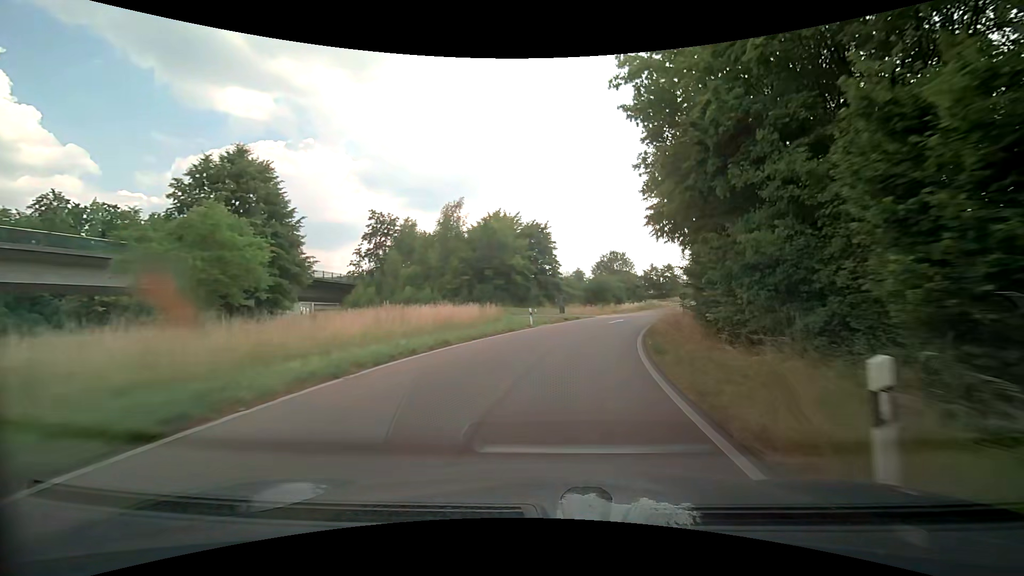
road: trunk_link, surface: asphalt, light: Day
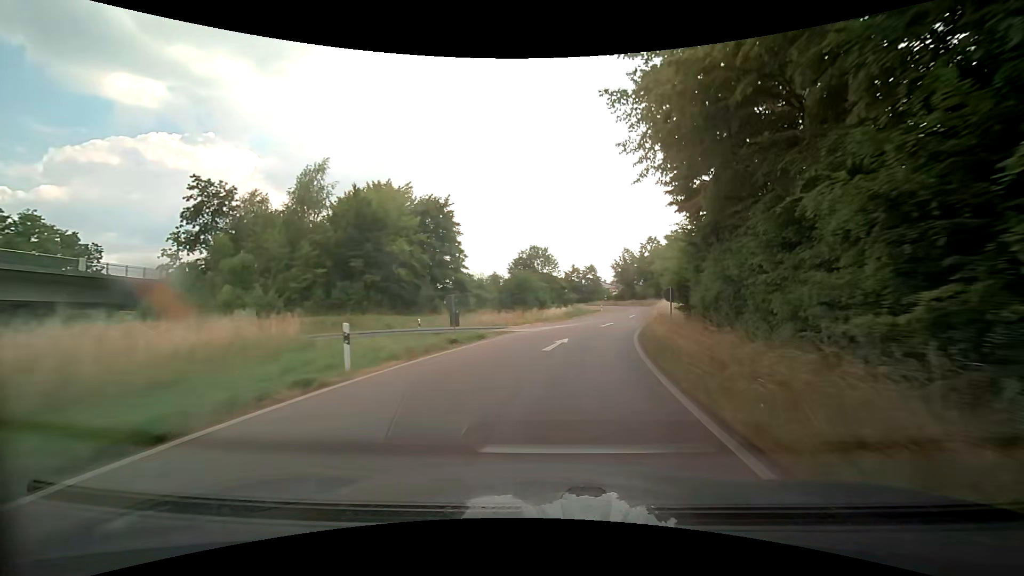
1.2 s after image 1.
(+1.7, +18.1) m; +10°
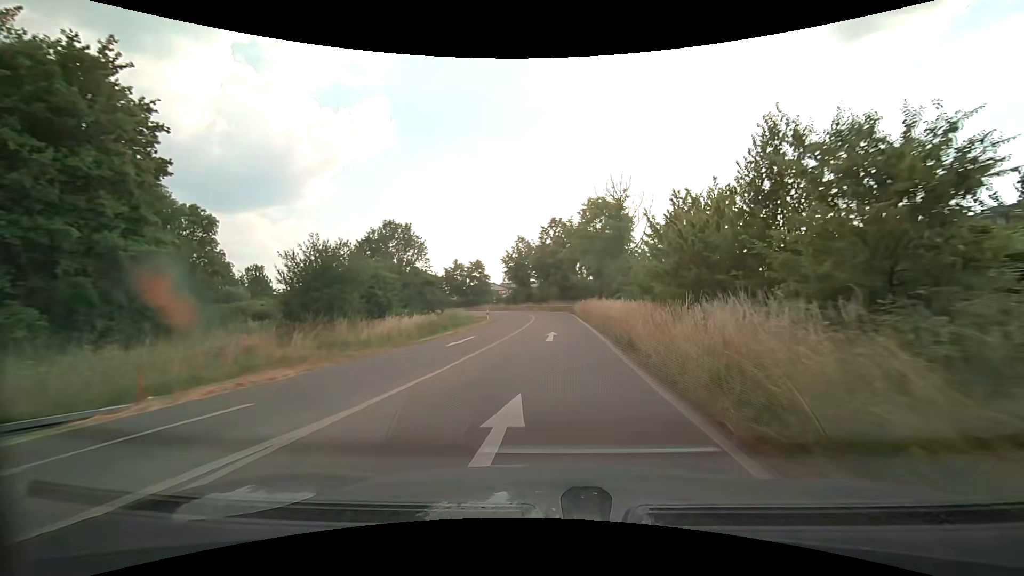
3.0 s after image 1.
(+3.2, +26.7) m; +14°
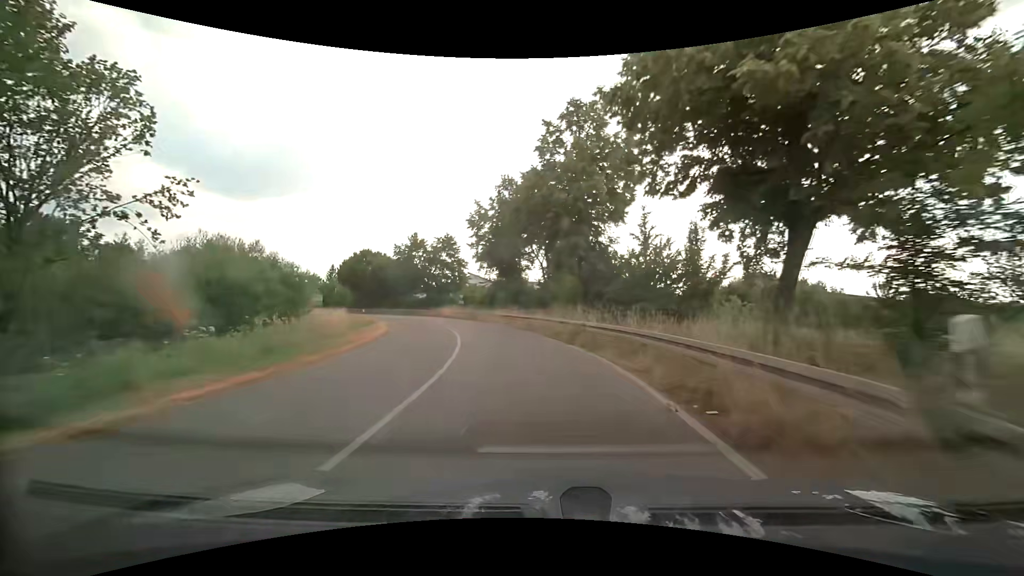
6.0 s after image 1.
(+0.6, +42.0) m; -2°
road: primary_link
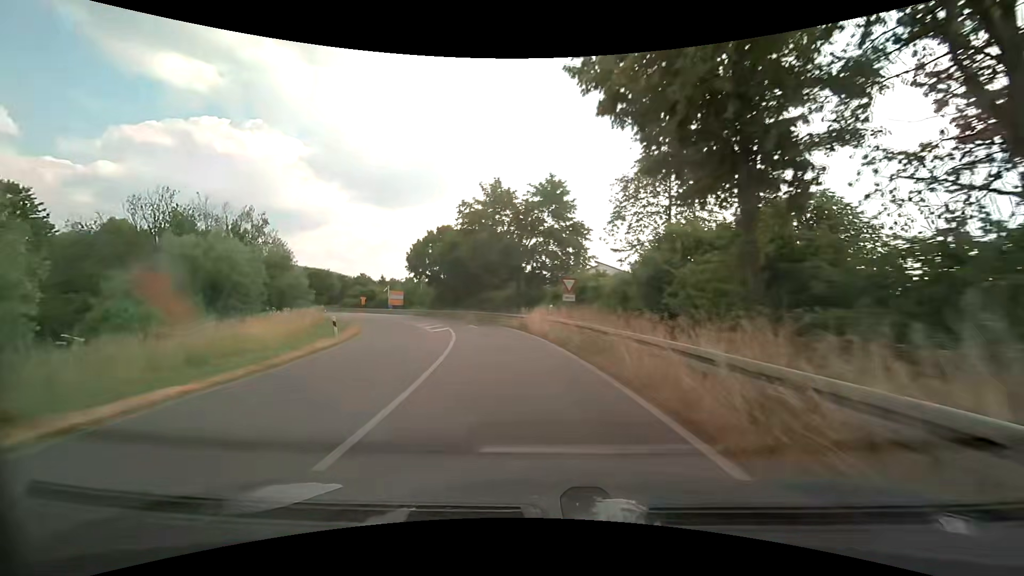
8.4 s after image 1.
(-3.6, +31.9) m; -14°
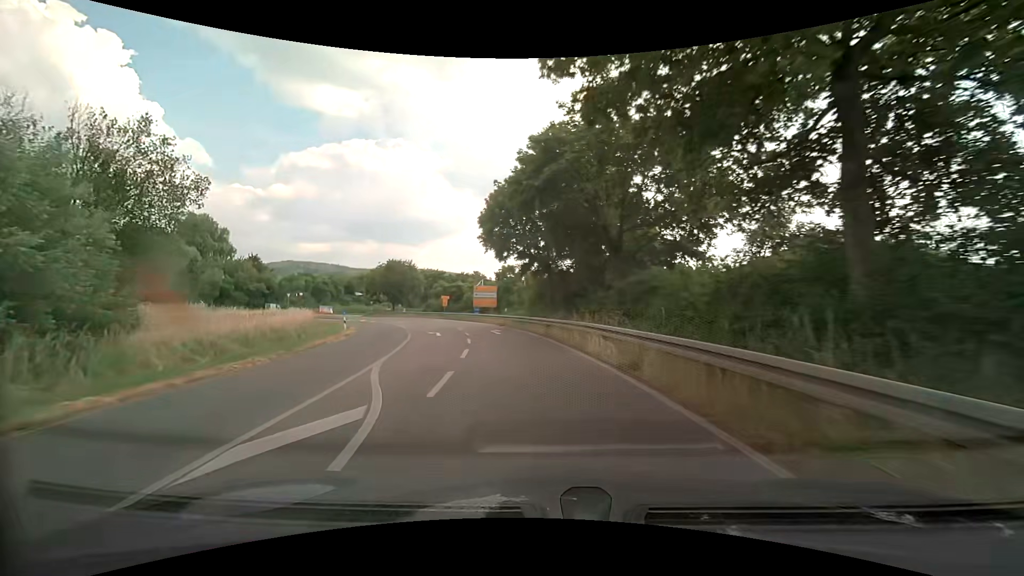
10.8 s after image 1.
(-4.2, +30.8) m; -15°
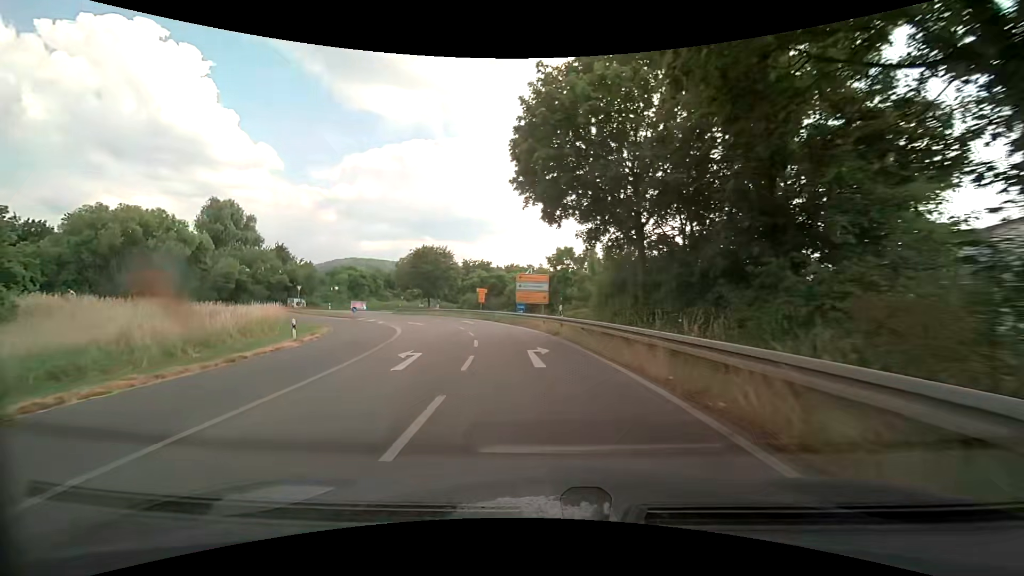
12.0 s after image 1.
(-0.8, +15.4) m; -6°
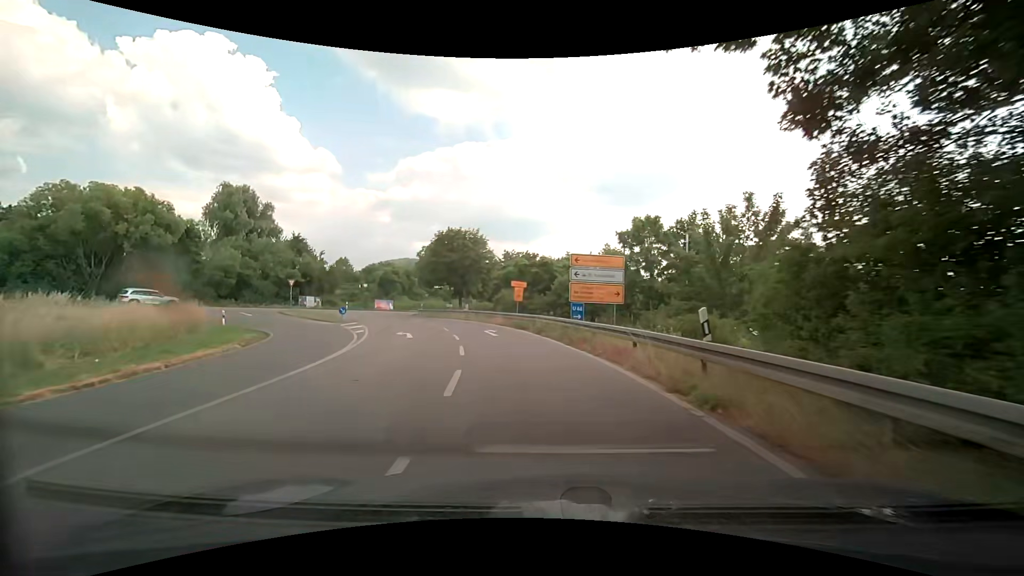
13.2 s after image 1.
(-0.7, +15.0) m; -7°
(0, +10) (-1, +20) (-3, +30) (-7, +39) (-12, +48) (-16, +57) (-15, +67) (-10, +75) (-4, +83) (+4, +89) m
